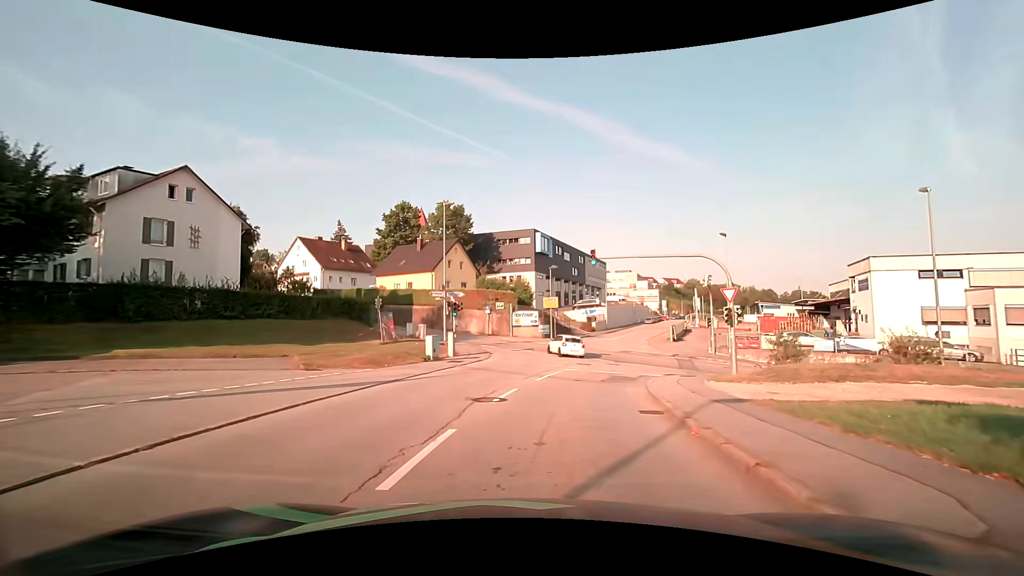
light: Day
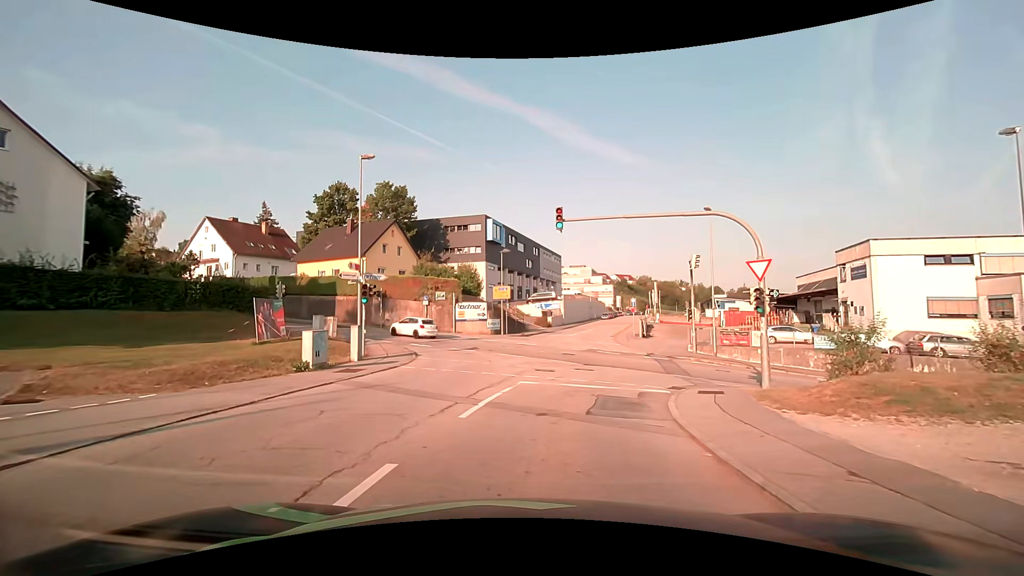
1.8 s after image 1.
(+0.3, +8.3) m; +5°
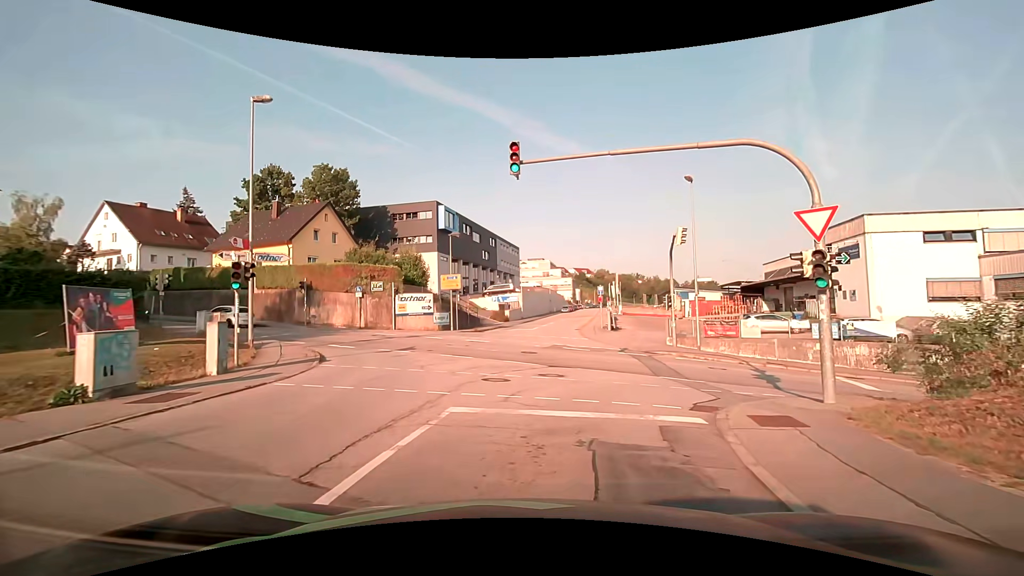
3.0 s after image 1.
(+0.3, +5.9) m; +5°
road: residential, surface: asphalt
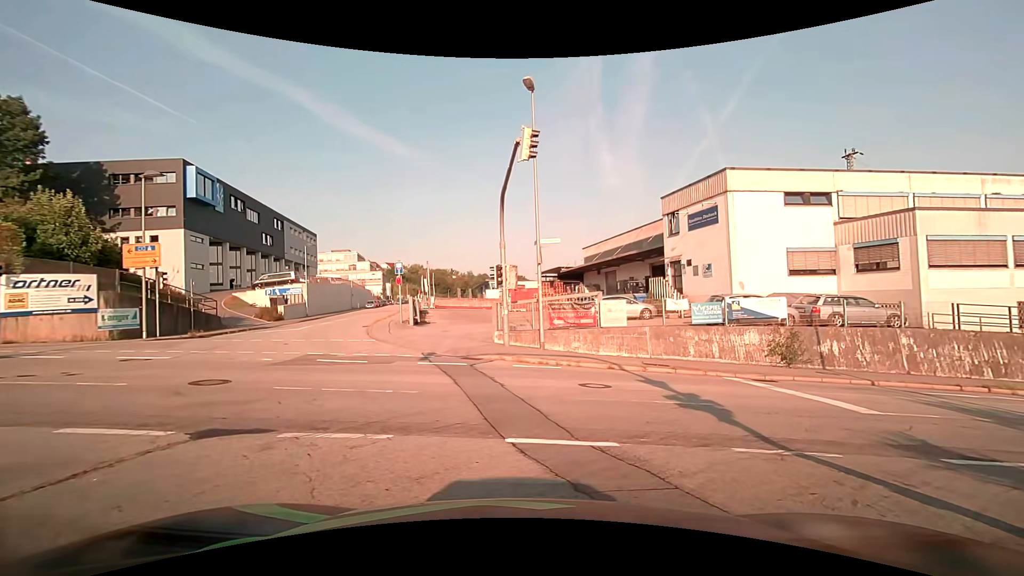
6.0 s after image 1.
(+1.8, +11.6) m; +21°
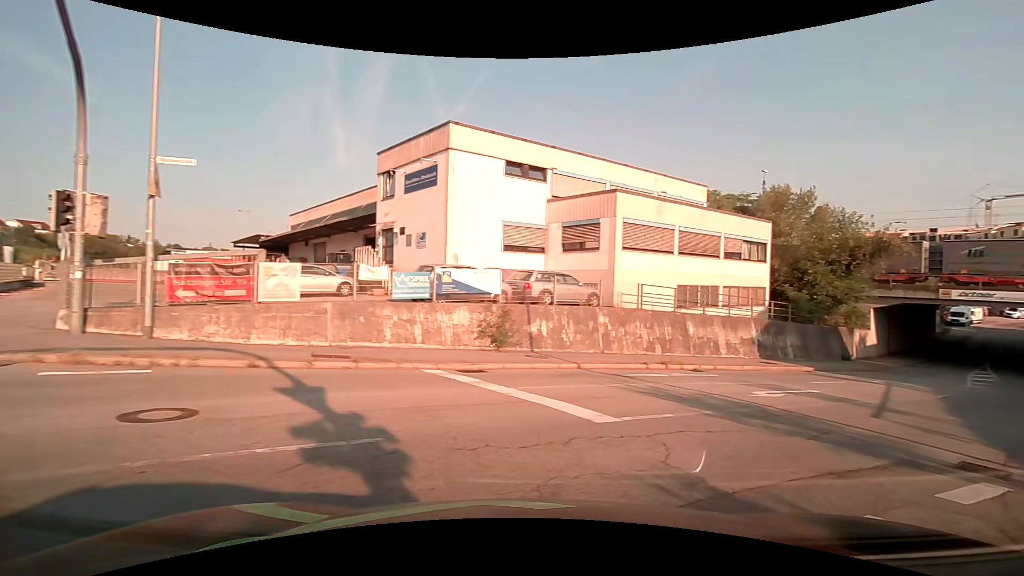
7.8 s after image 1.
(+1.2, +5.5) m; +29°
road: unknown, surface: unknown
